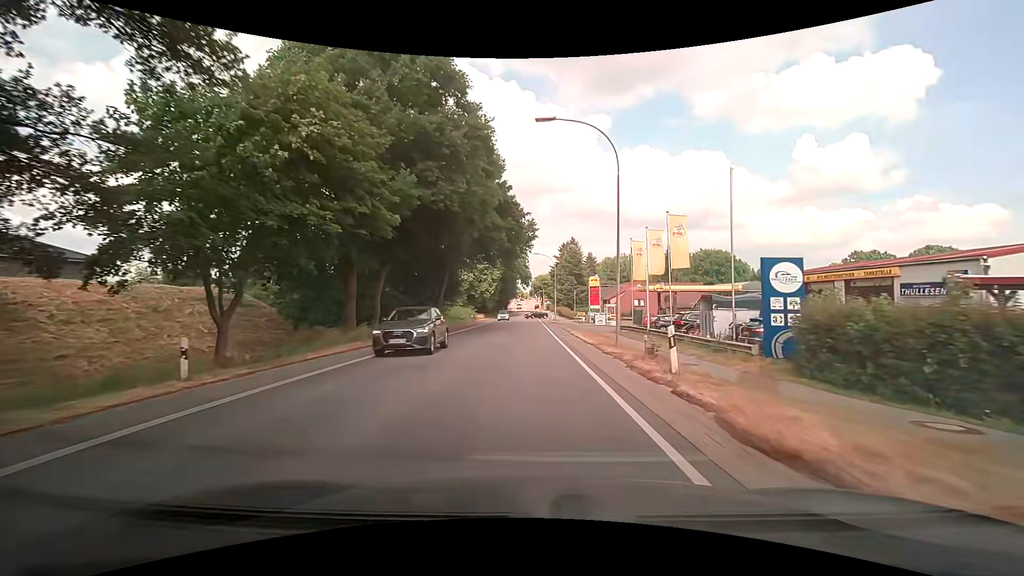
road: secondary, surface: asphalt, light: Day
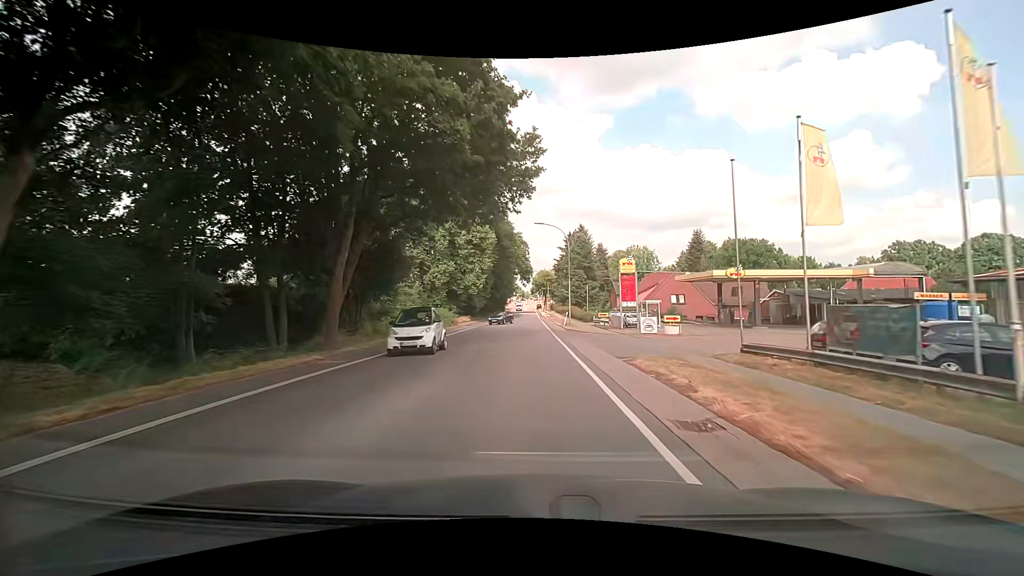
(-0.1, +23.9) m; 0°
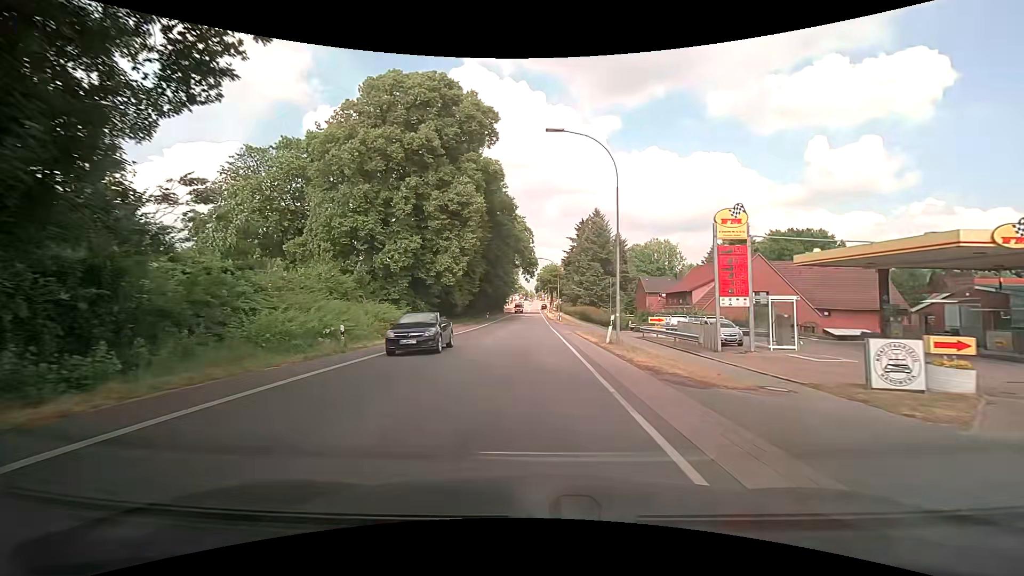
(-0.1, +23.4) m; 0°
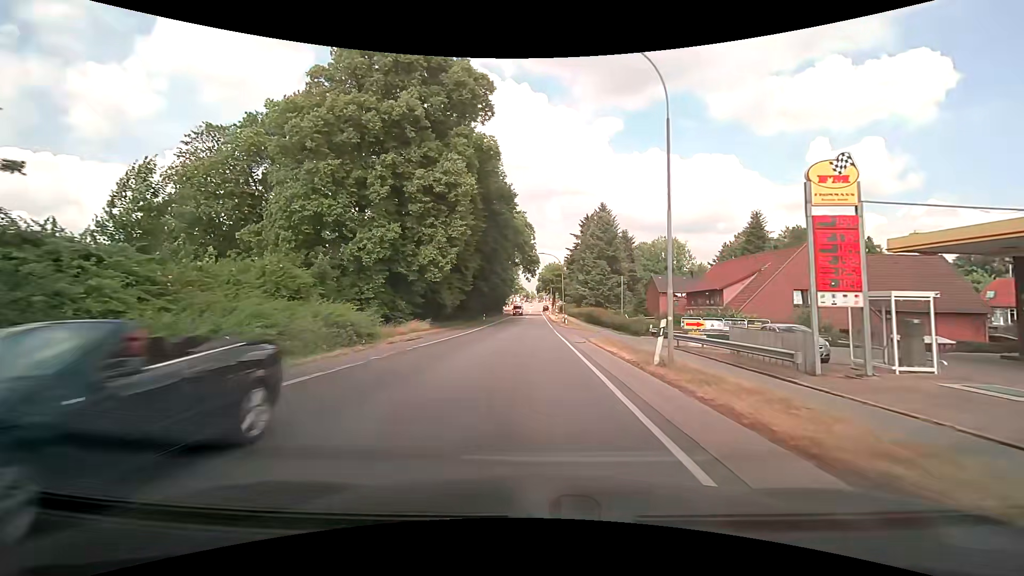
(0.0, +7.8) m; 0°
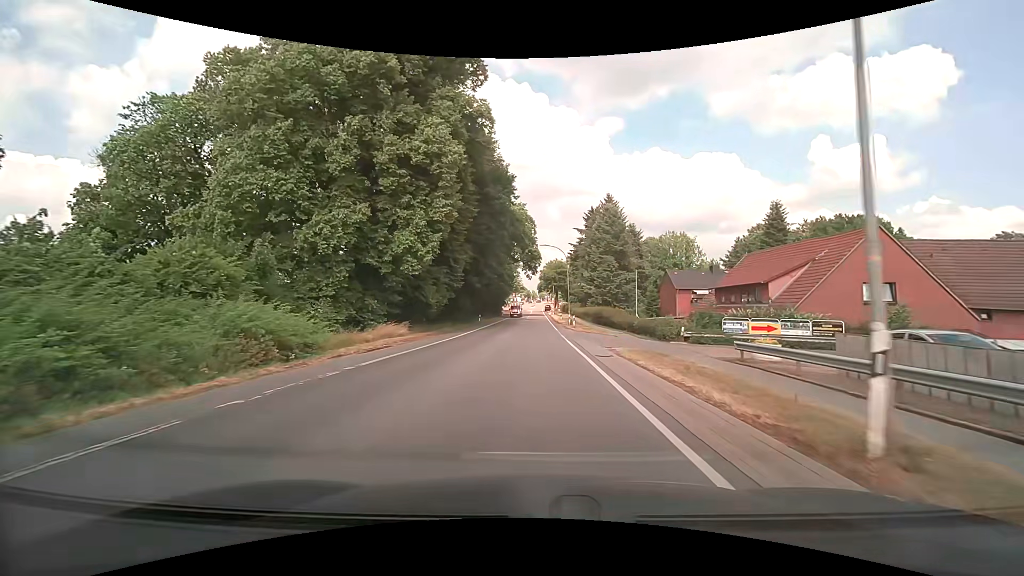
(0.0, +7.8) m; 0°
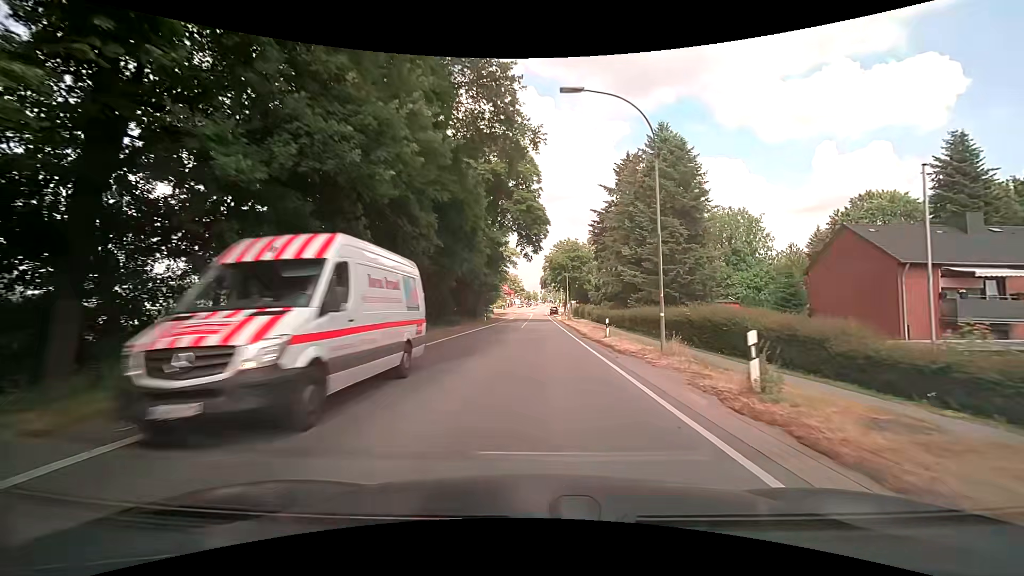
(0.0, +39.6) m; 0°
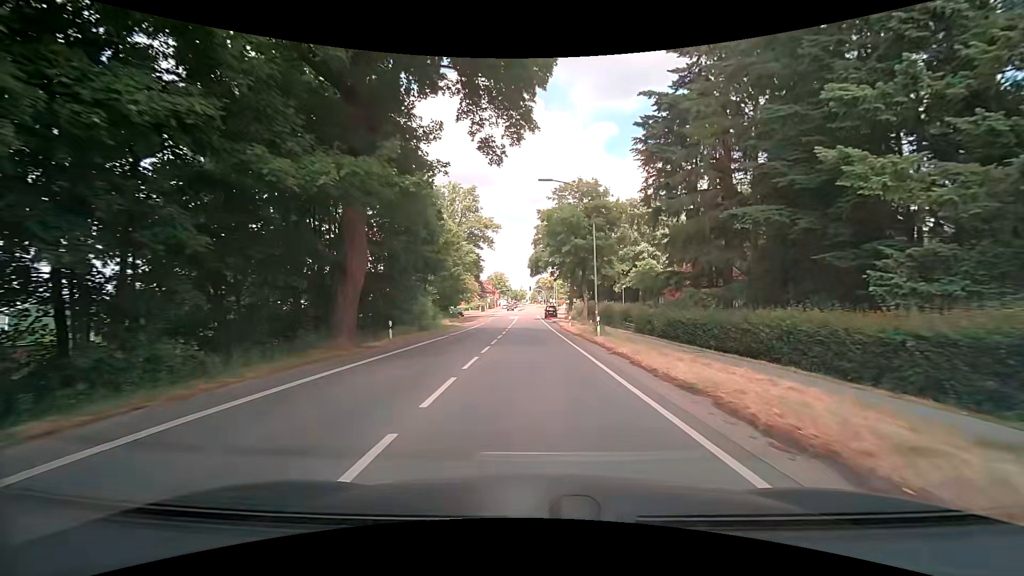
(+0.4, +39.4) m; +1°
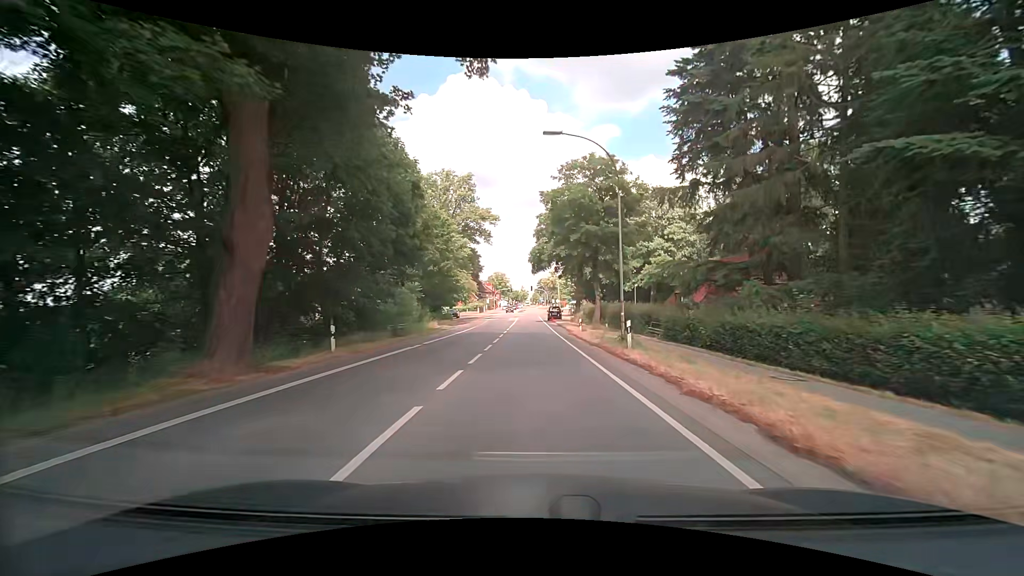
(0.0, +7.6) m; 0°
(0, +10) (0, +20) (0, +30) (0, +40) (-1, +50) (-1, +60) (-1, +70) (-1, +80) (-1, +90) (-1, +100) m
